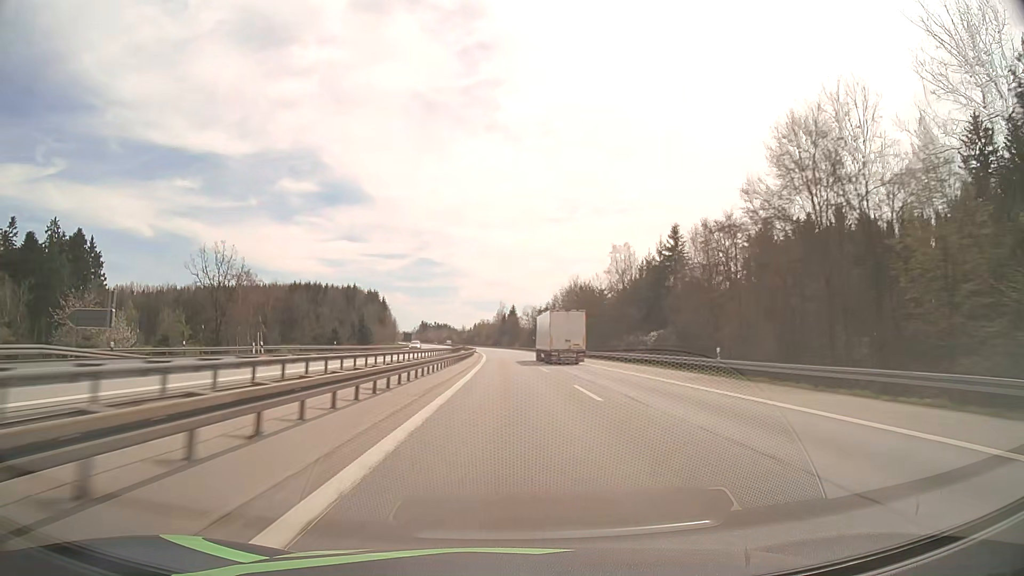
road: motorway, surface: asphalt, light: Day
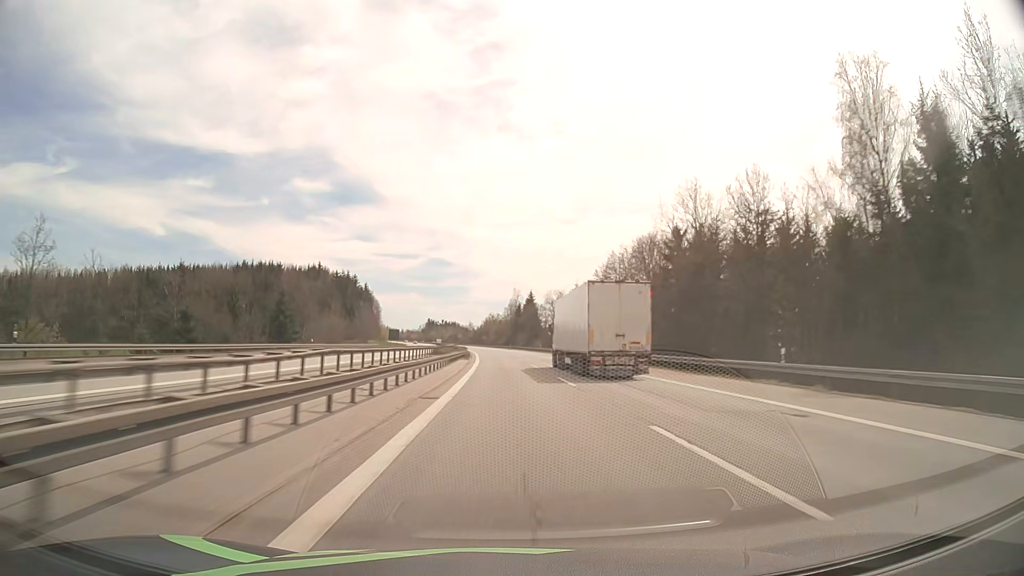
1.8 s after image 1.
(-0.6, +64.8) m; -1°
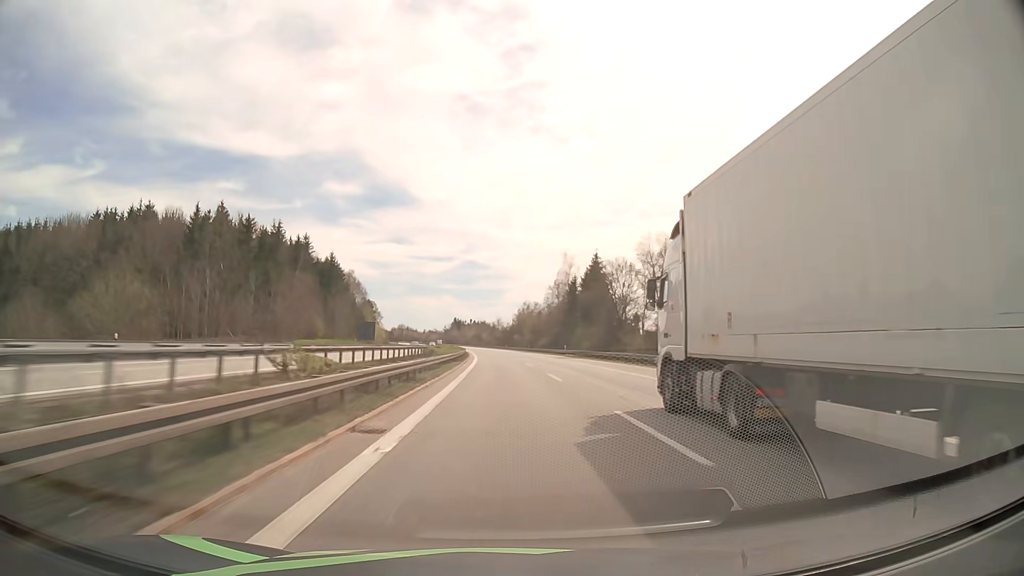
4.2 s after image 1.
(-1.9, +85.9) m; -3°
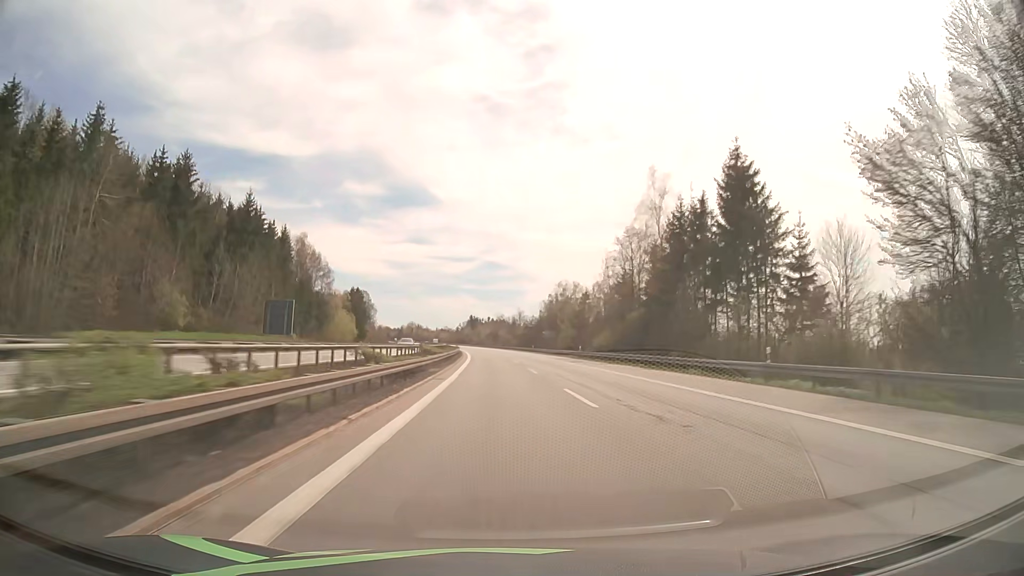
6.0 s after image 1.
(-1.3, +64.0) m; -2°
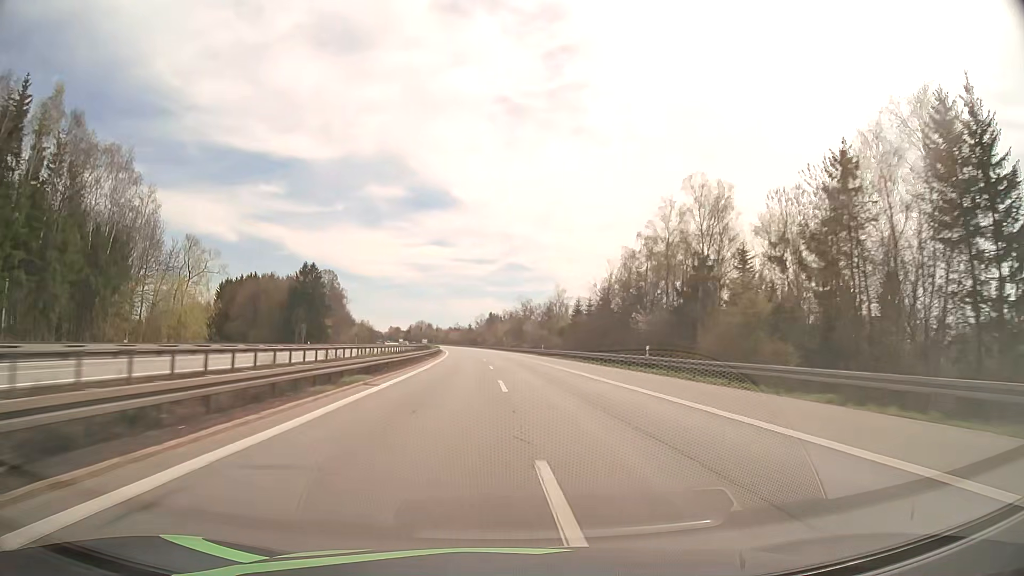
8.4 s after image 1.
(-1.0, +84.7) m; -2°
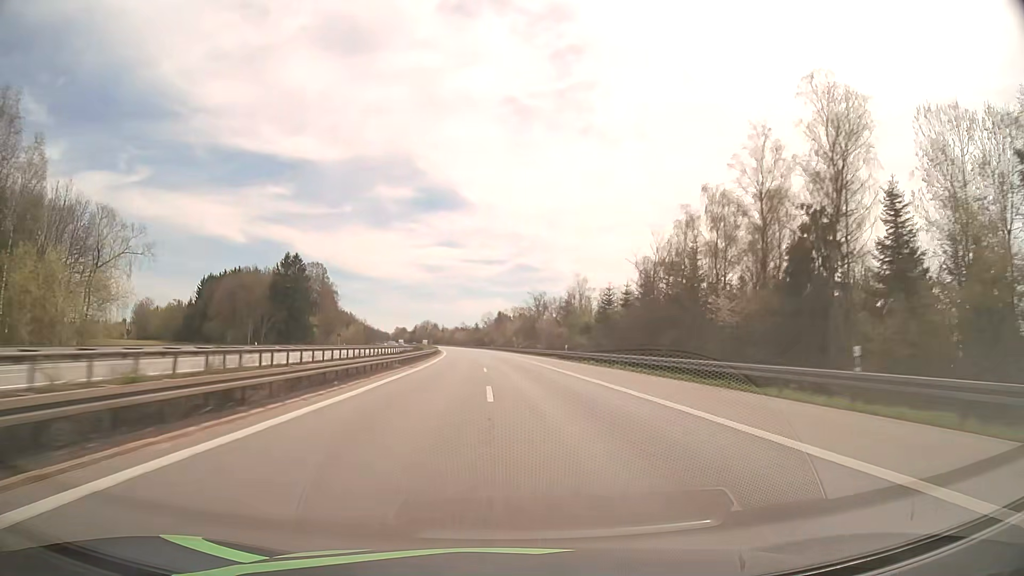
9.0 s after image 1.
(-0.1, +21.1) m; -1°
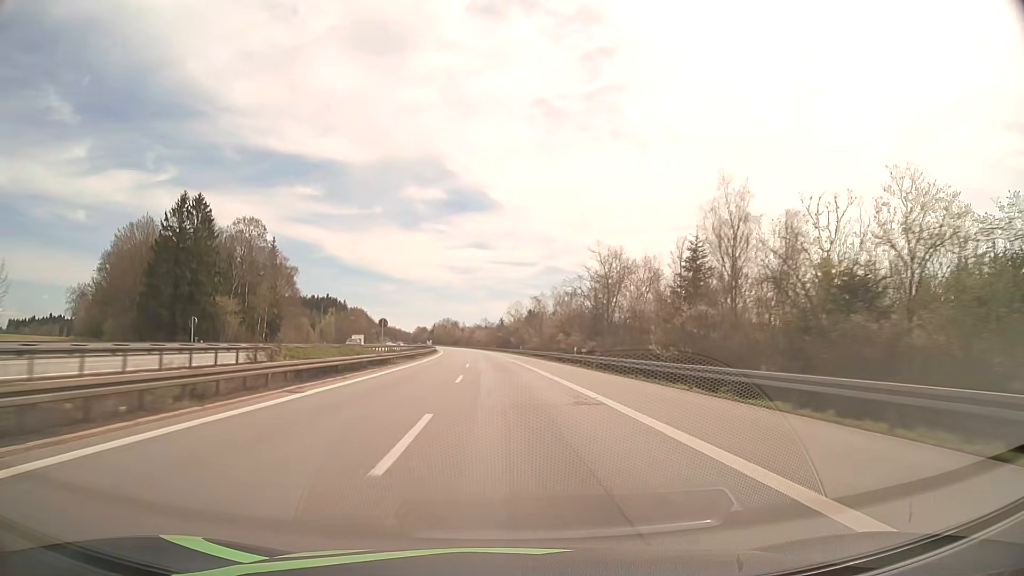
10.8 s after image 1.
(-1.3, +63.1) m; -2°
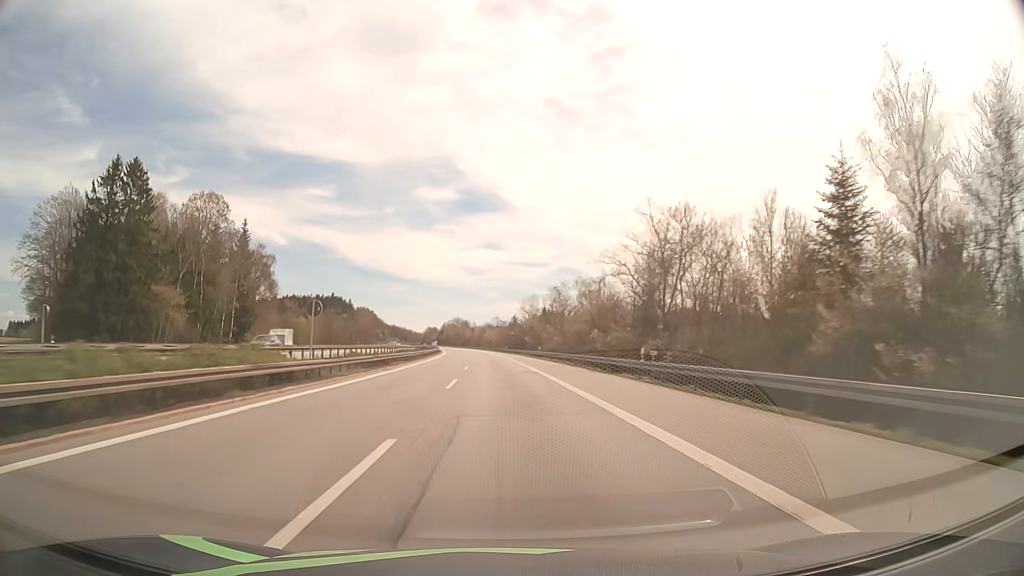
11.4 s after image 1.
(-0.2, +21.1) m; -1°
(0, +10) (0, +20) (0, +30) (-1, +40) (-1, +50) (-2, +60) (-2, +70) (-3, +80) (-4, +90) (-4, +100) m
